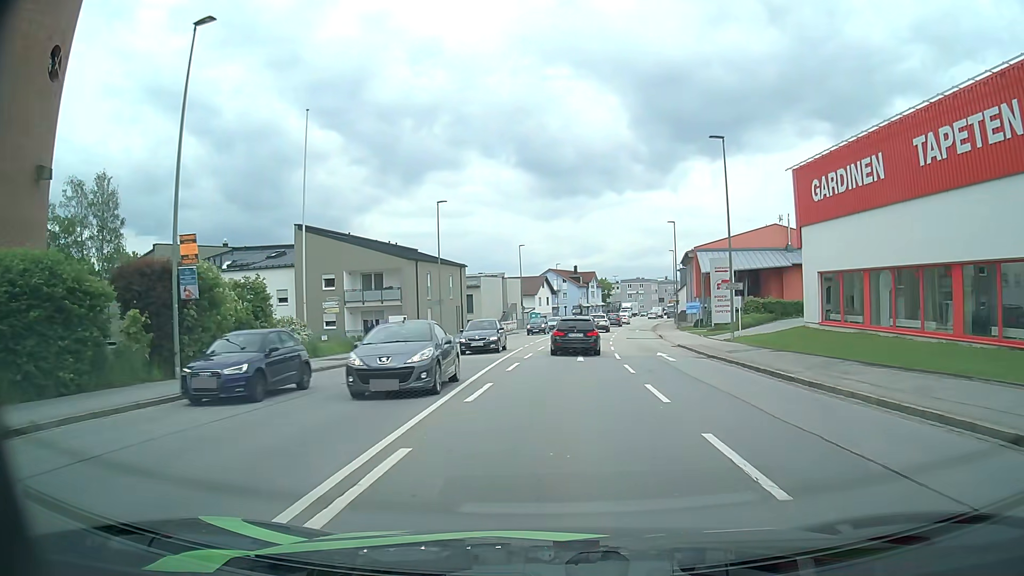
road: tertiary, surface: asphalt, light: Day
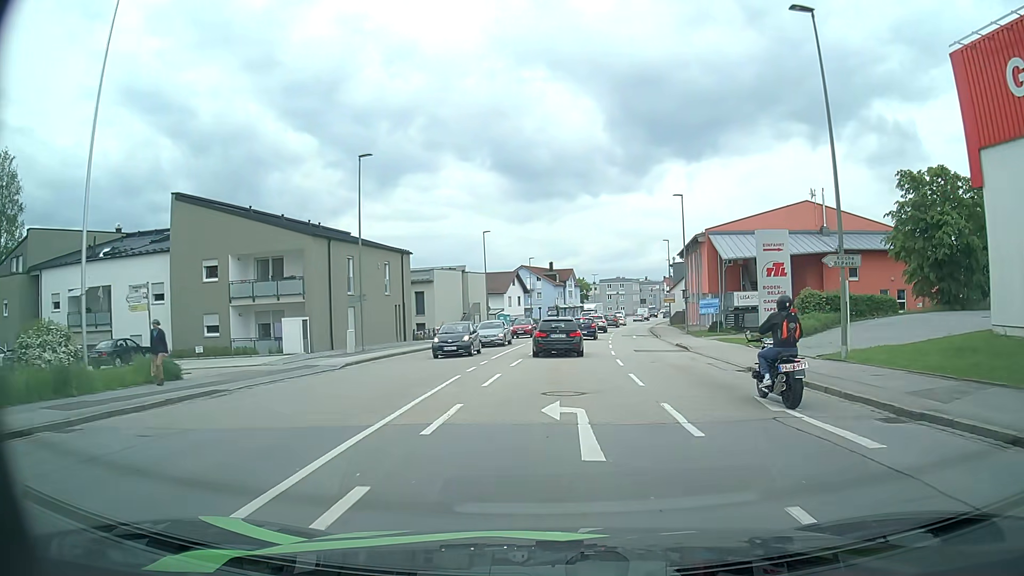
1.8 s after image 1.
(+0.2, +15.4) m; +2°
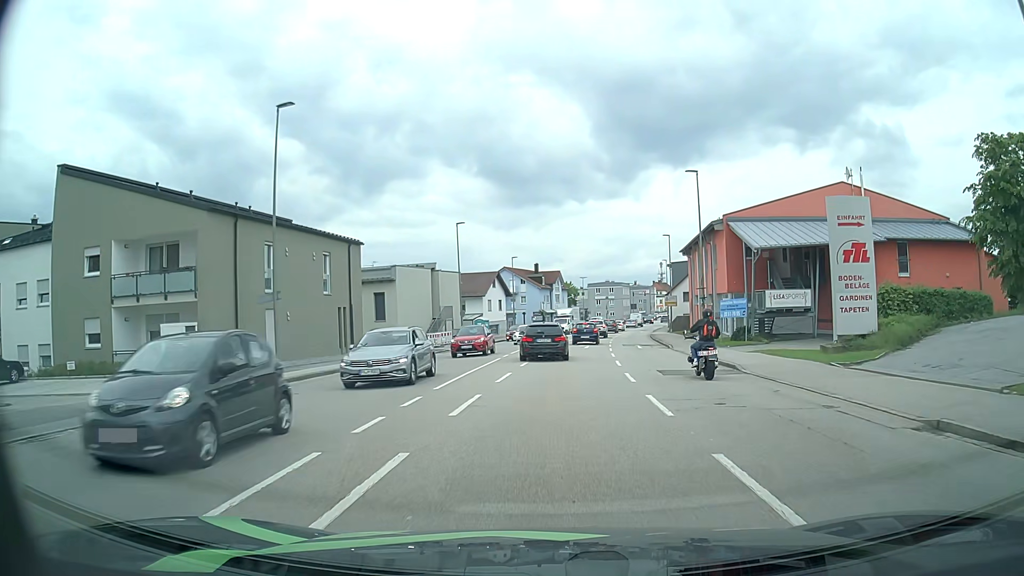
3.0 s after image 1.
(0.0, +9.8) m; +1°
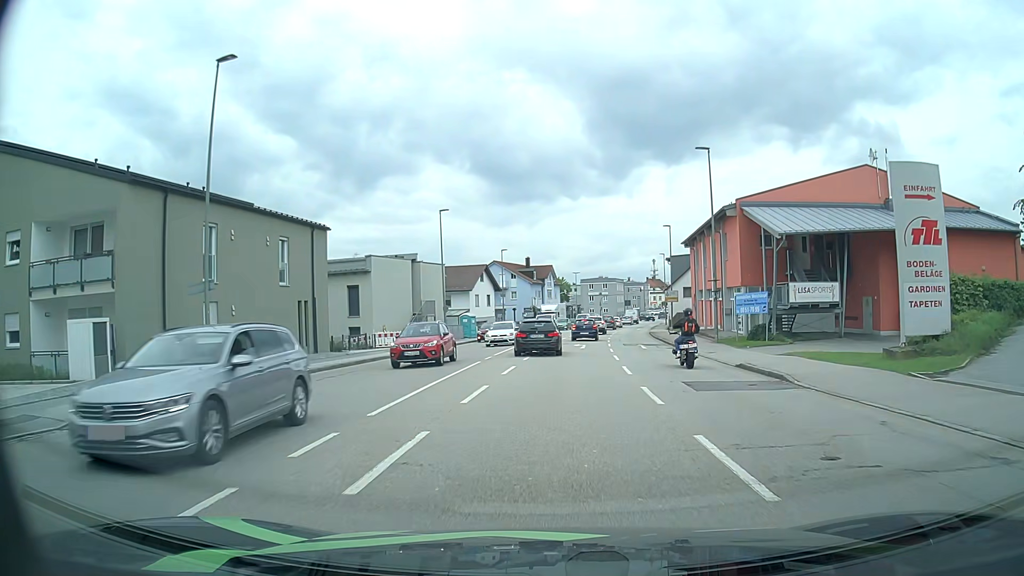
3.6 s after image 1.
(0.0, +5.0) m; 0°
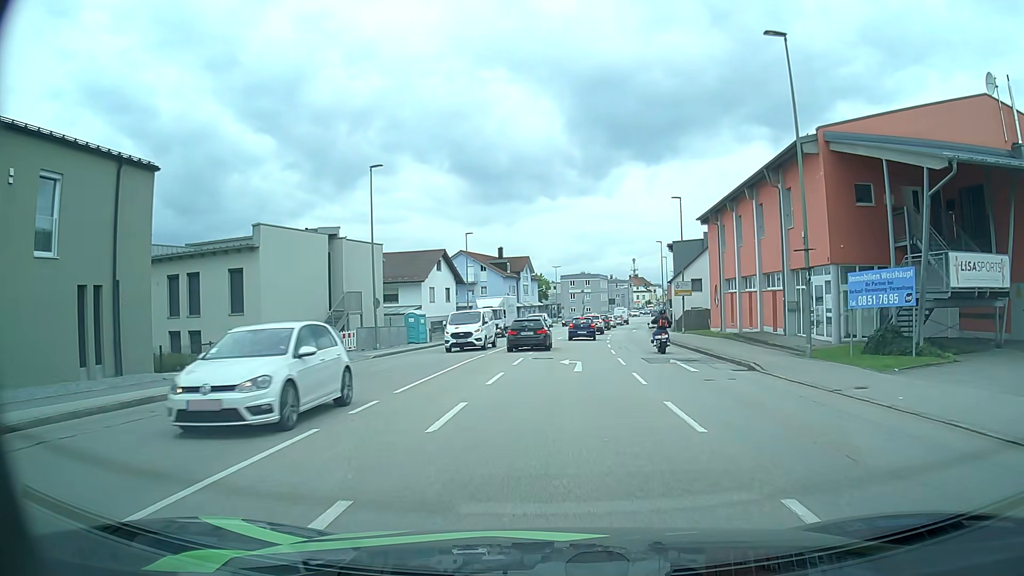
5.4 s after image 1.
(+0.3, +15.5) m; +2°
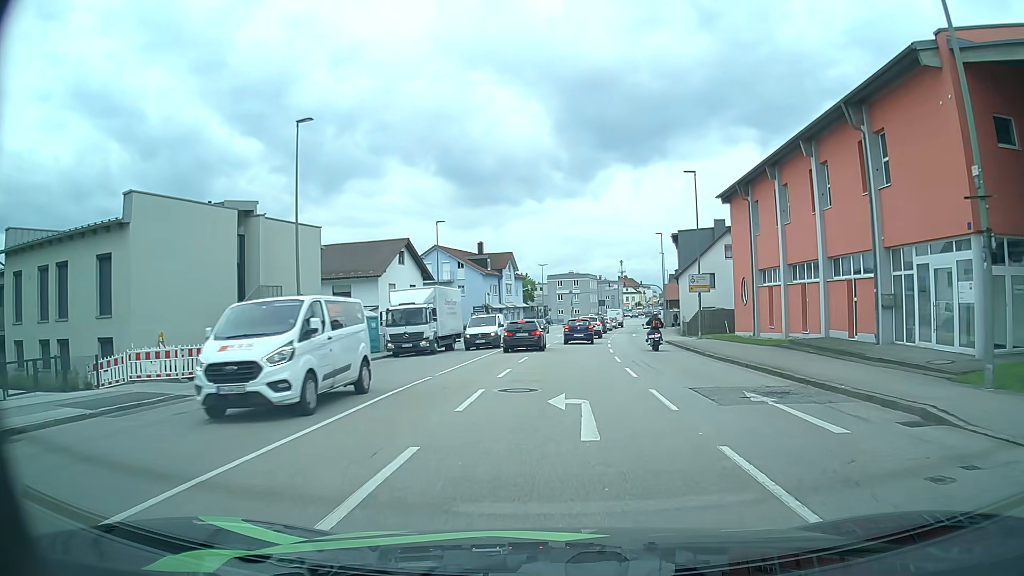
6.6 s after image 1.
(+0.1, +9.8) m; +1°
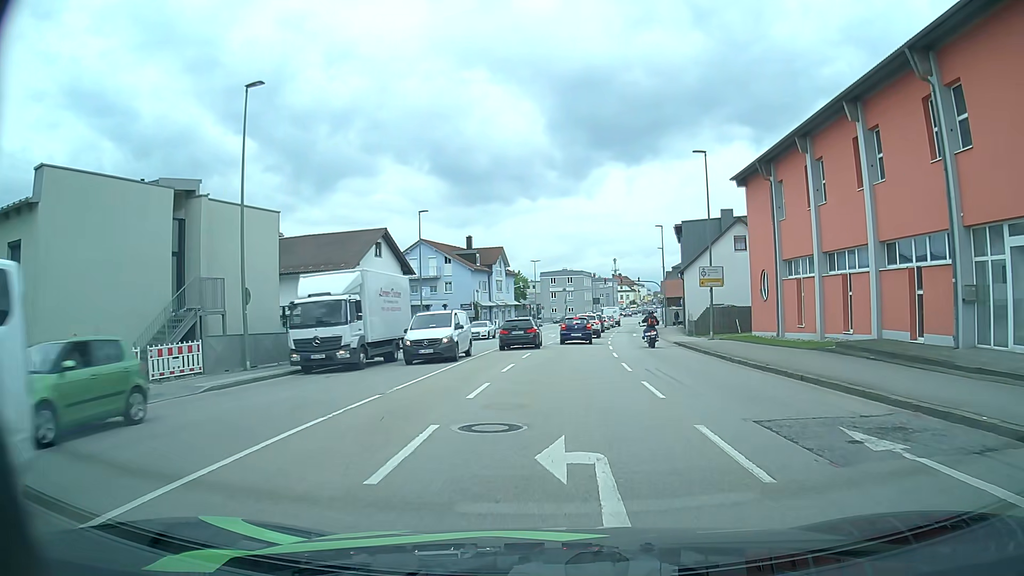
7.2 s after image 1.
(0.0, +4.7) m; 0°
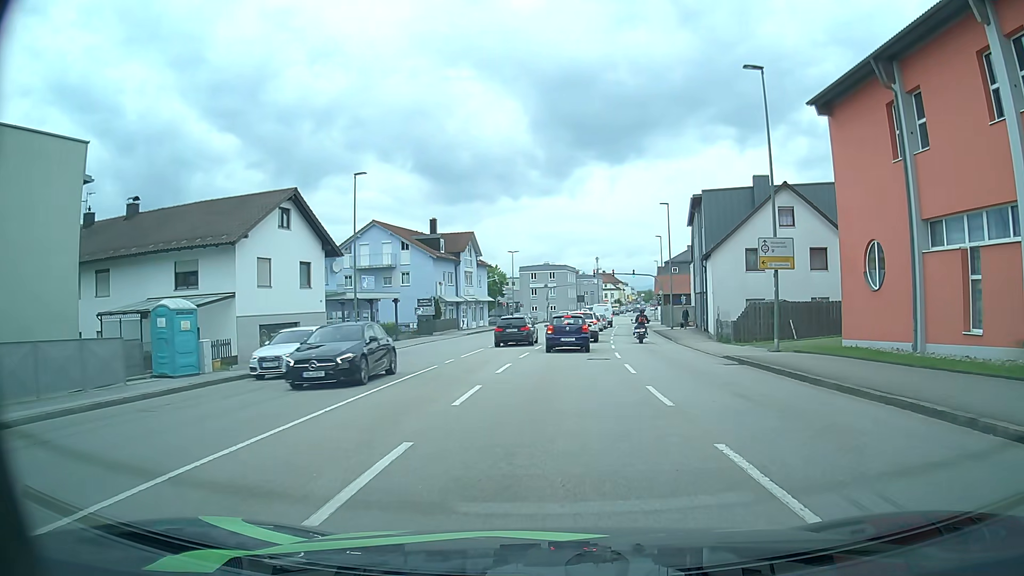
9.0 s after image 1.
(+0.2, +13.3) m; +2°
